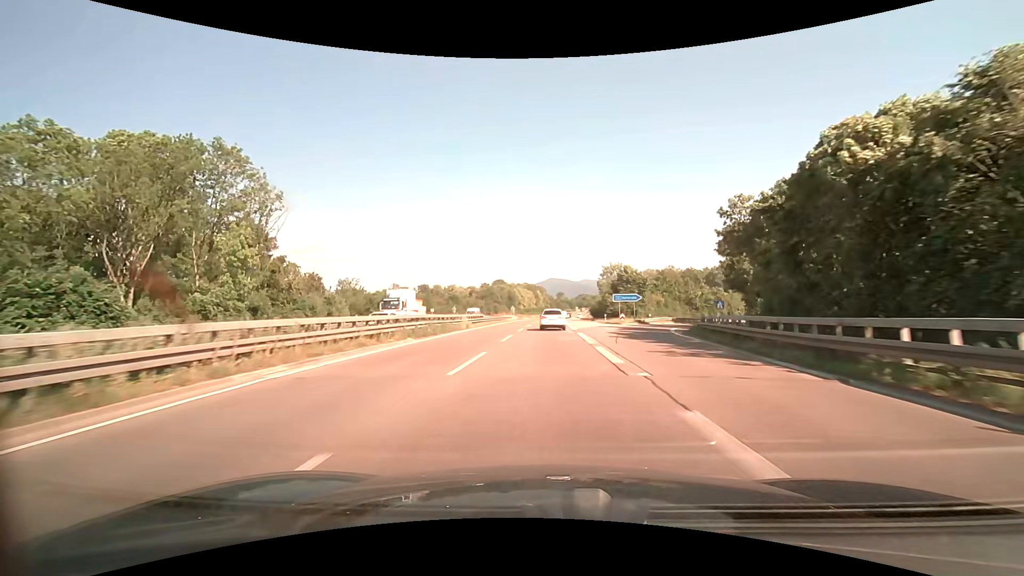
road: trunk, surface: asphalt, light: Day
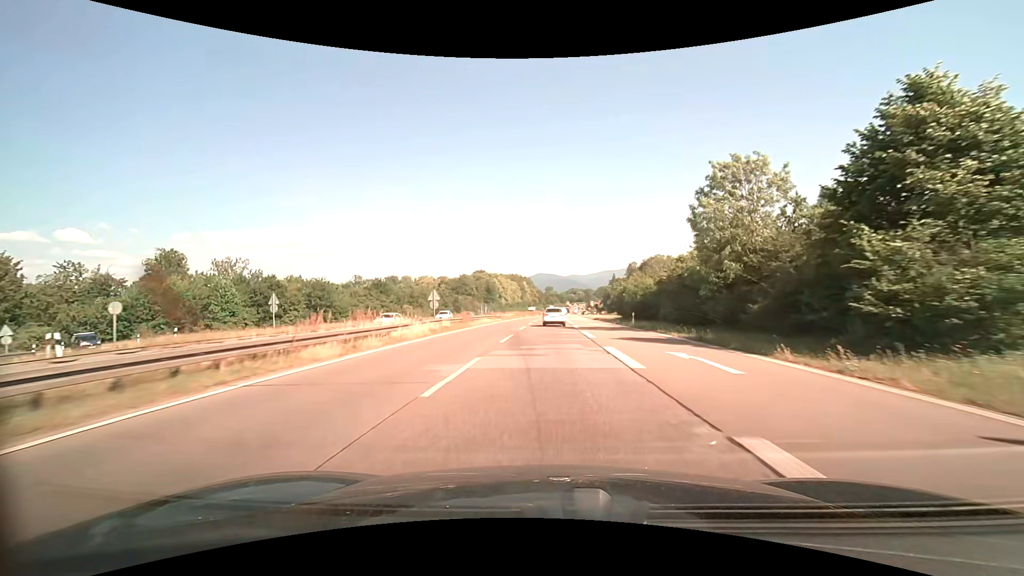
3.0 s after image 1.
(+0.6, +61.4) m; +1°
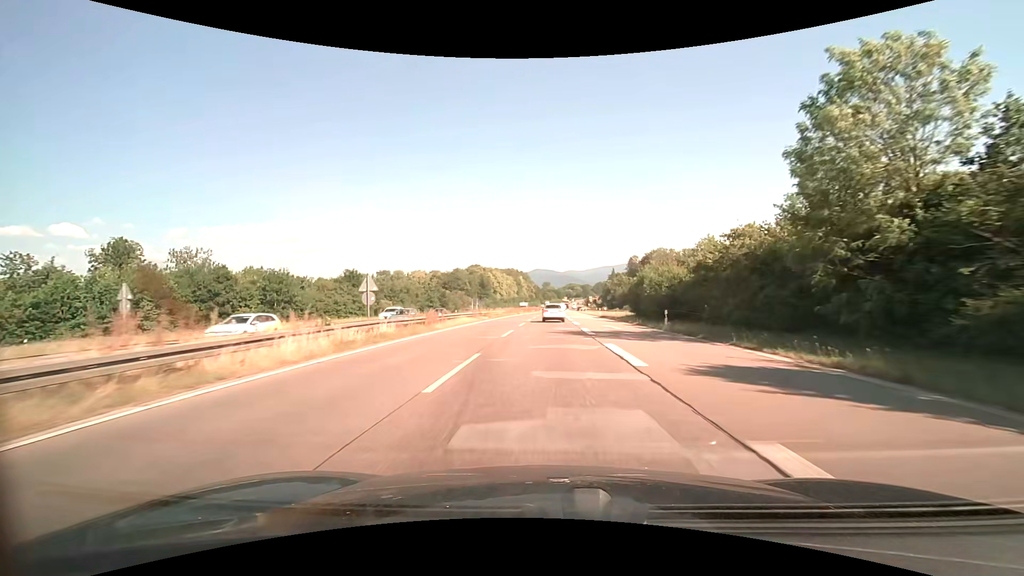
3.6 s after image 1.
(0.0, +12.2) m; 0°
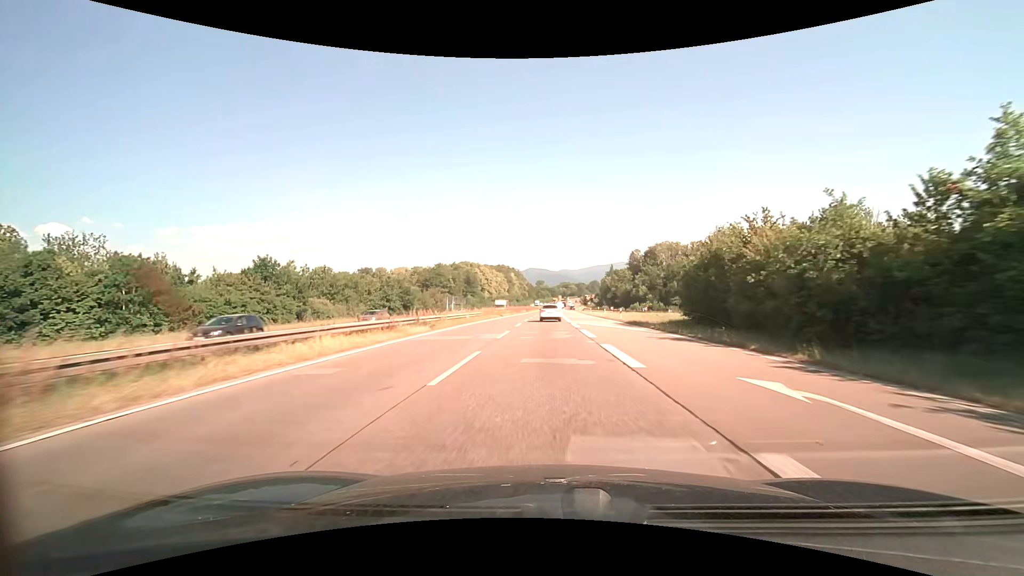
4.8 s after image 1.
(+0.2, +24.2) m; +1°
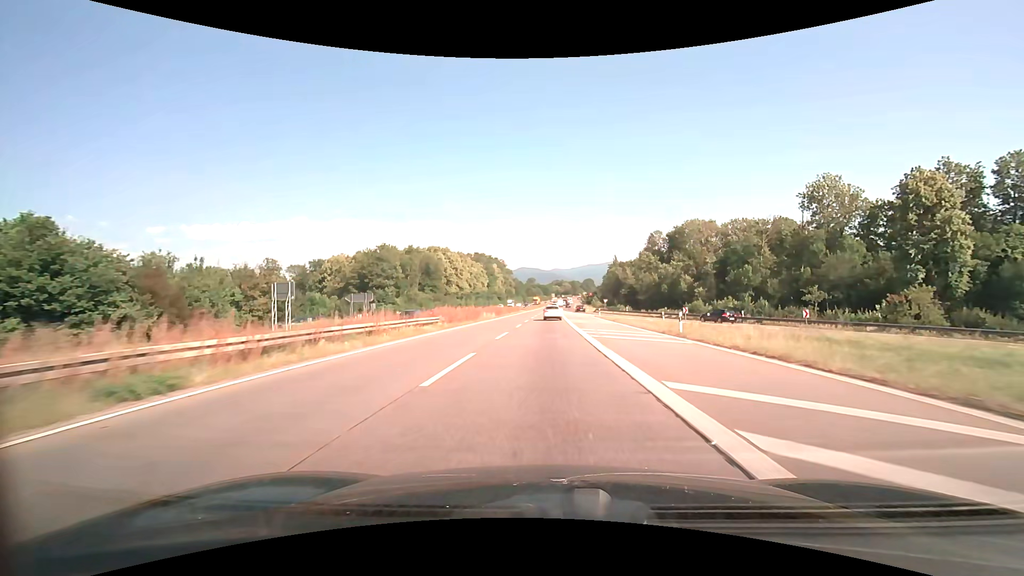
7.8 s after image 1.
(+0.5, +59.9) m; +1°
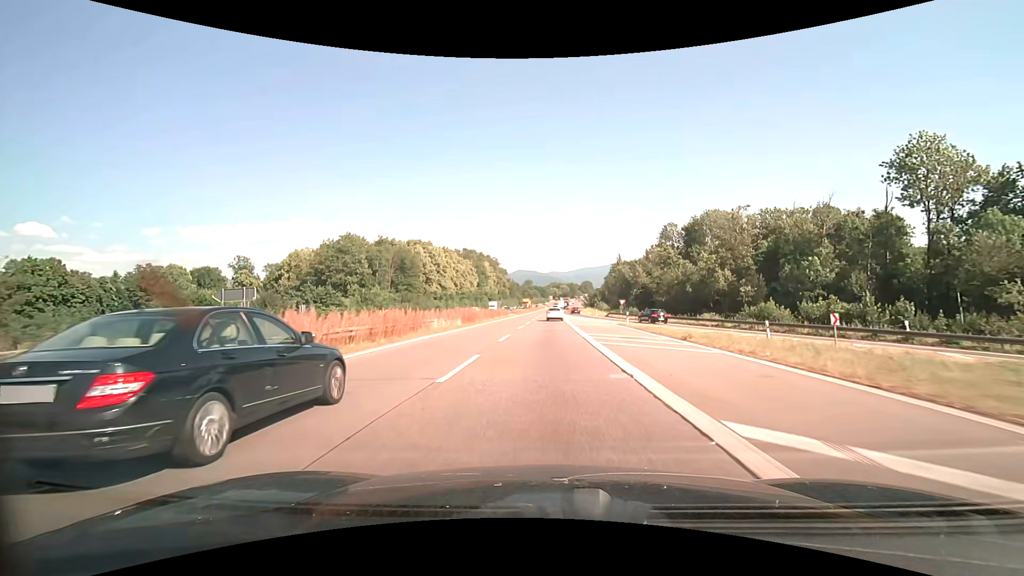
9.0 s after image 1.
(0.0, +23.8) m; 0°
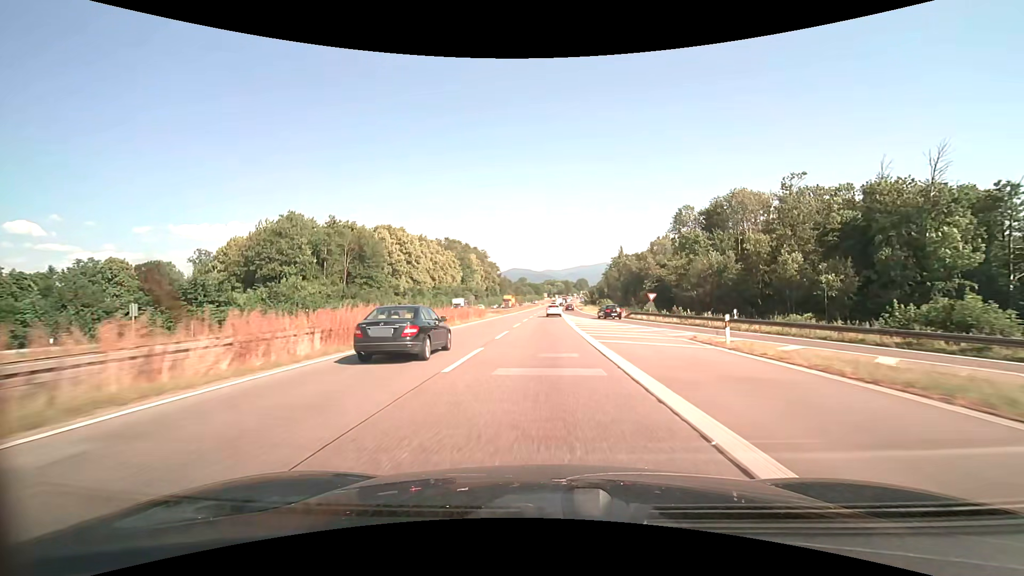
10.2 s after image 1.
(+0.2, +23.9) m; +1°
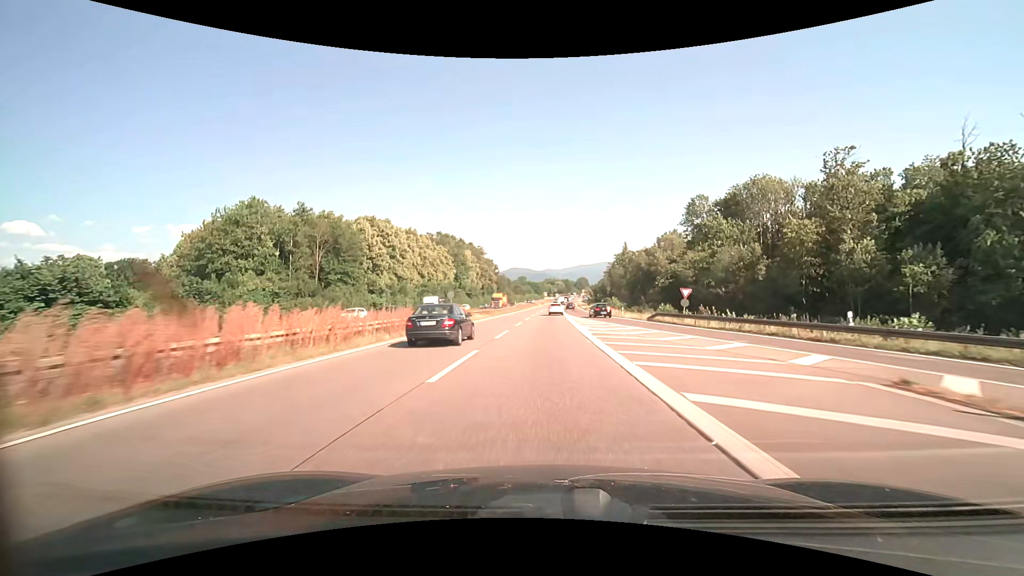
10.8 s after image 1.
(0.0, +12.1) m; 0°
(0, +10) (0, +20) (0, +30) (0, +40) (0, +50) (+1, +60) (+1, +70) (+1, +80) (+1, +90) (+2, +100) m
